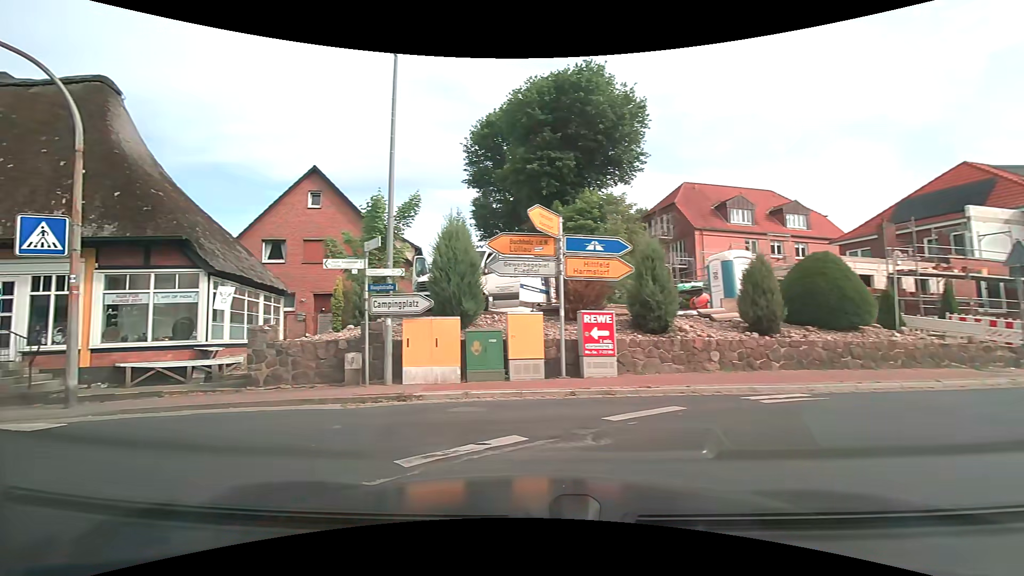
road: tertiary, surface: asphalt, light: Day
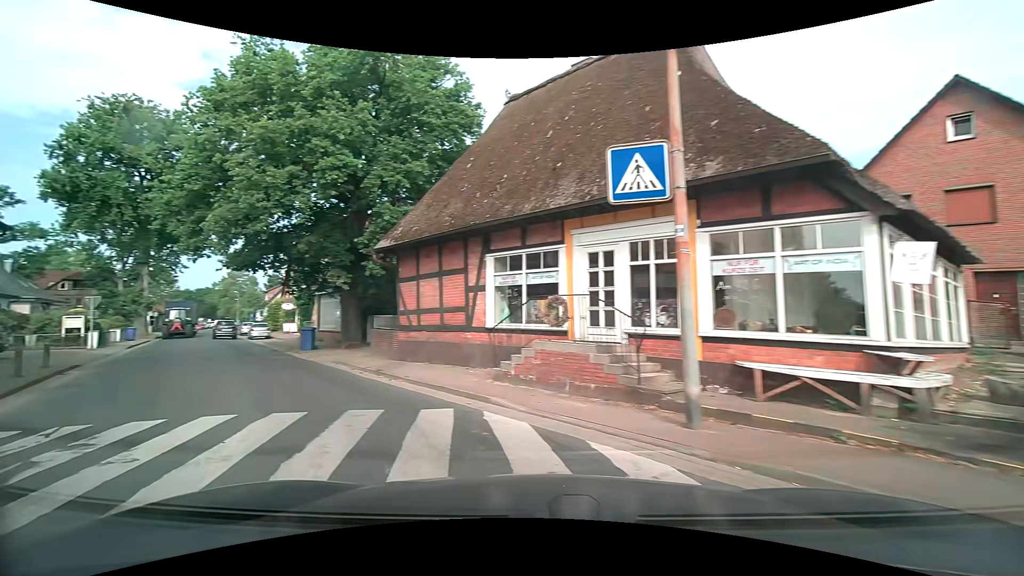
(-3.5, +5.5) m; -60°
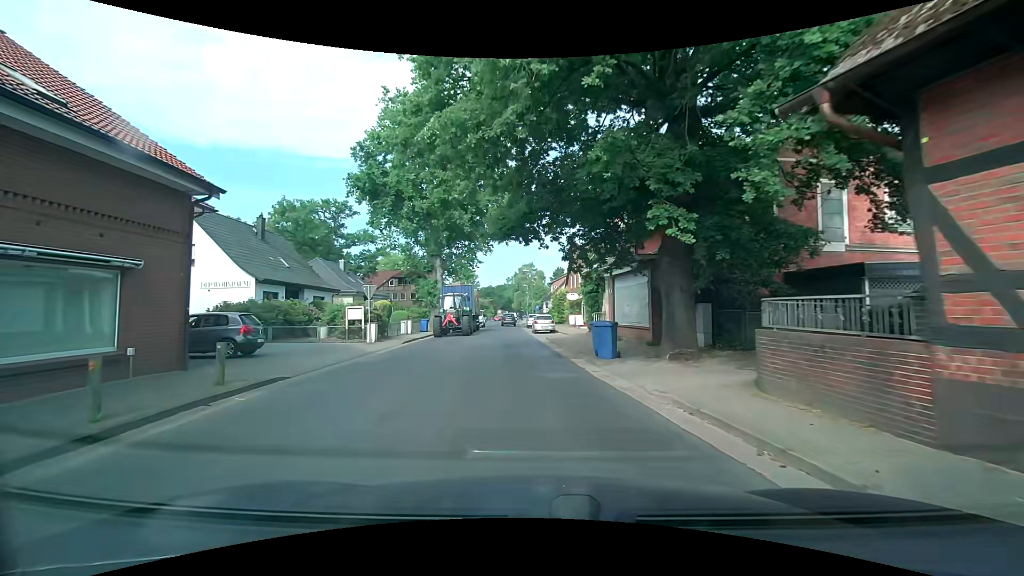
(-4.0, +10.2) m; -31°
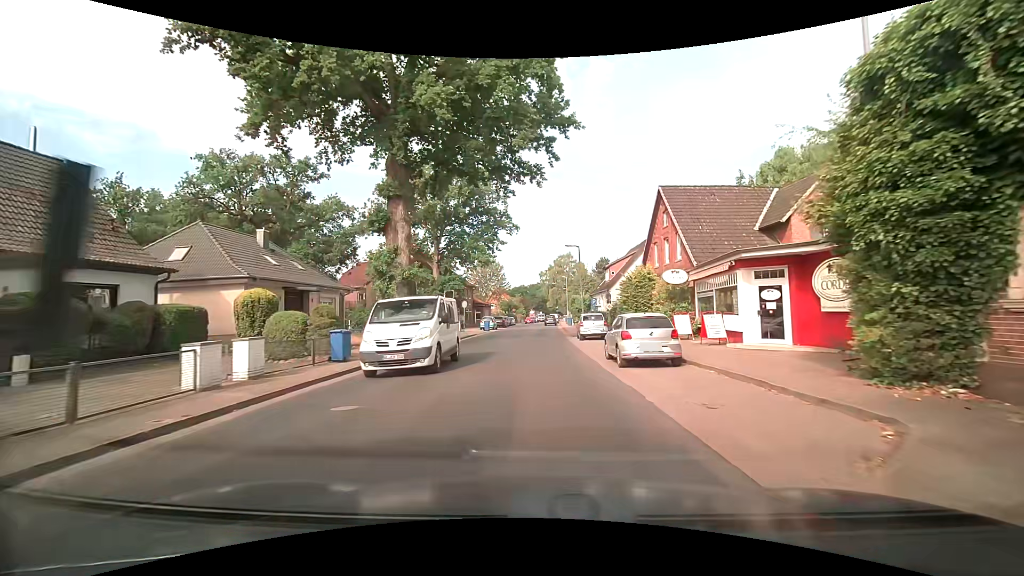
(-1.4, +25.0) m; -5°
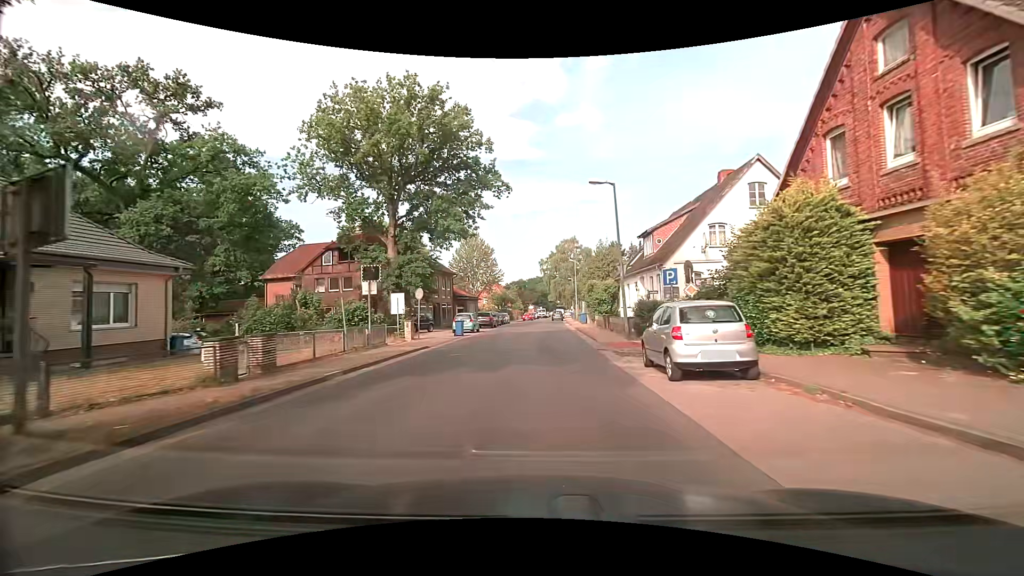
(0.0, +19.2) m; 0°
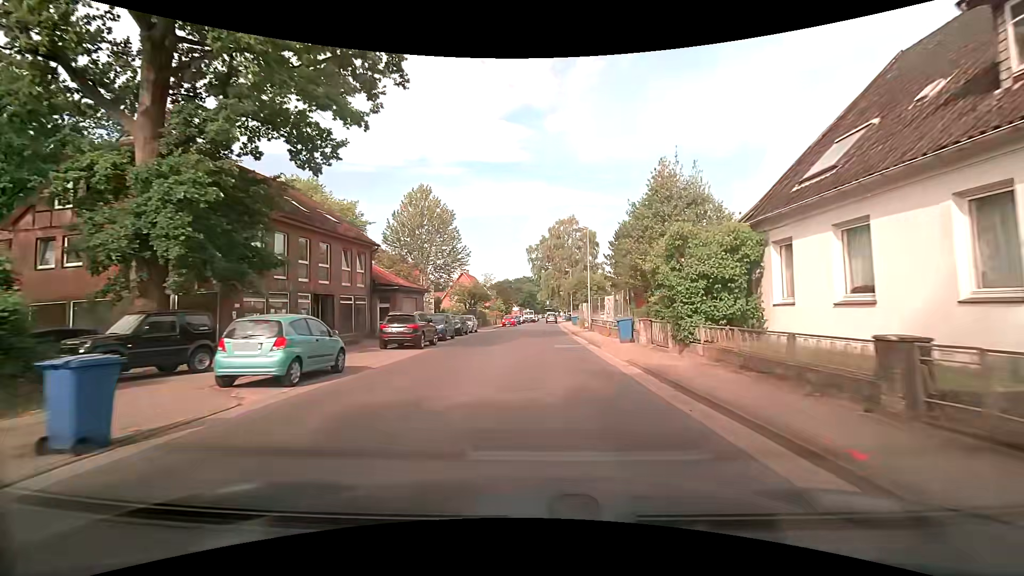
(+0.2, +27.0) m; +1°
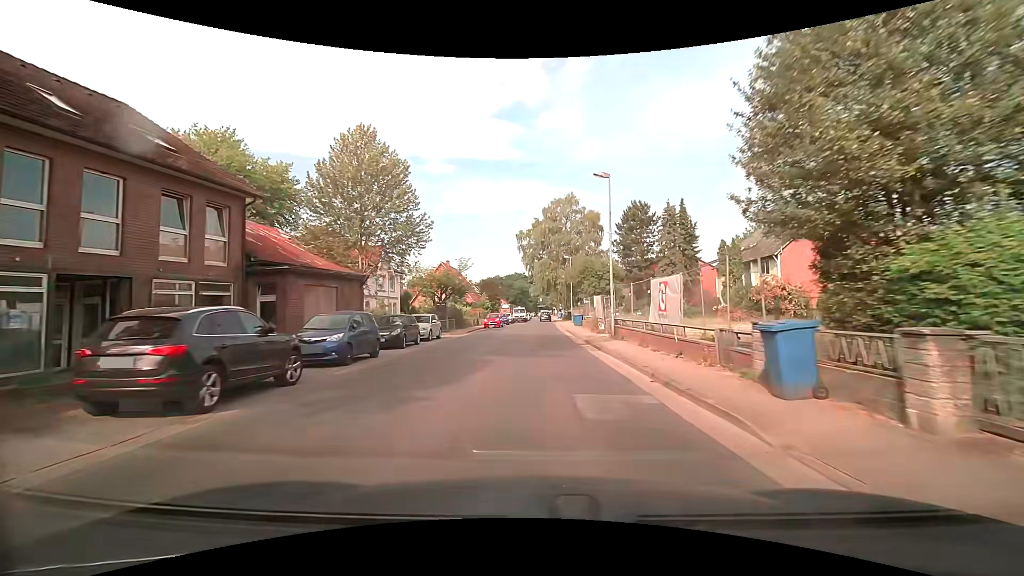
(+0.1, +14.2) m; +1°
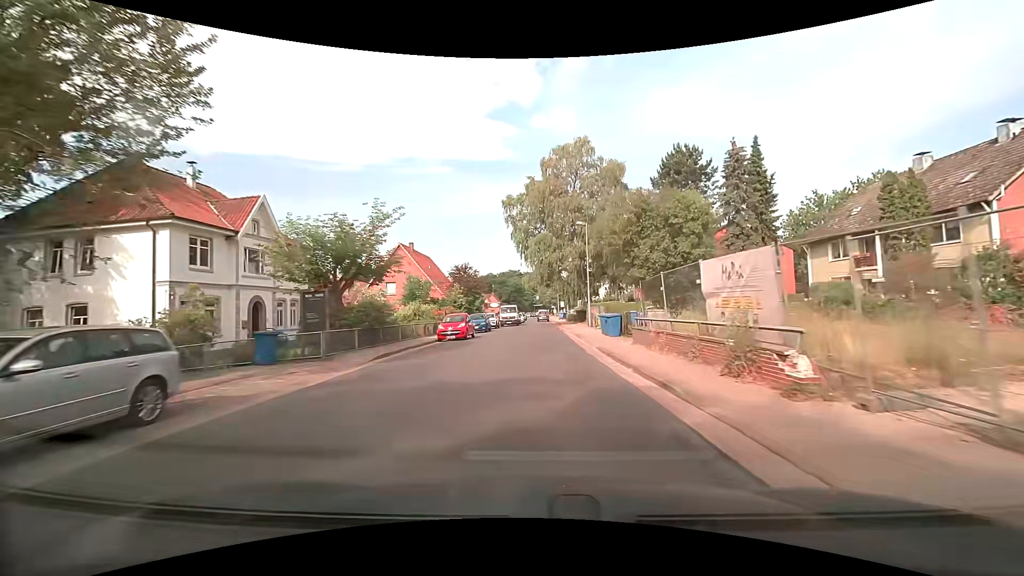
(+0.1, +22.1) m; +1°
(0, +10) (0, +20) (0, +30) (0, +40) (0, +50) (0, +60) (+1, +70) (+1, +80) (+1, +90) (+1, +100) m
